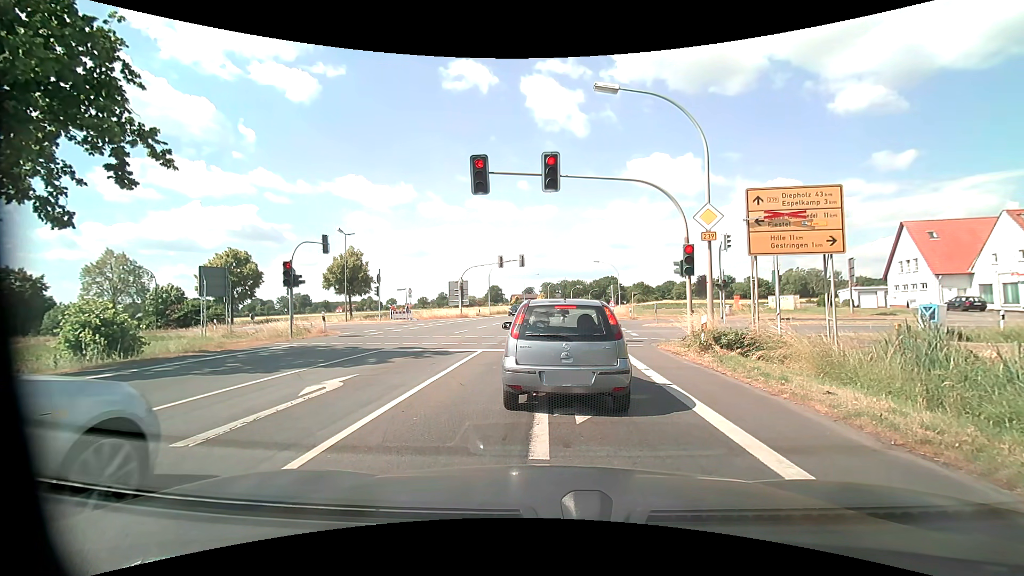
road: primary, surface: asphalt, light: Day
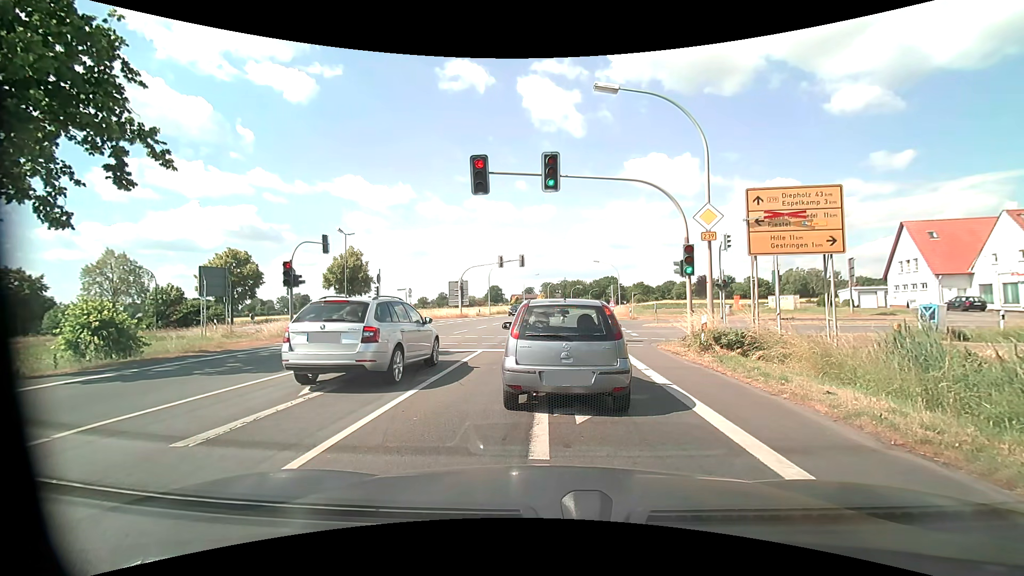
(0.0, 0.0) m; 0°
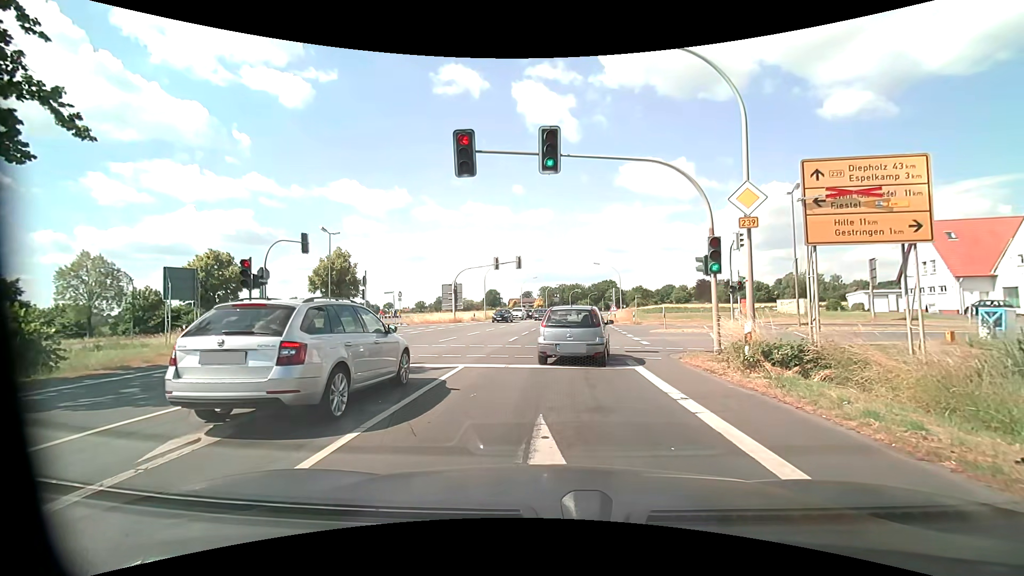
(+0.1, +3.3) m; +1°
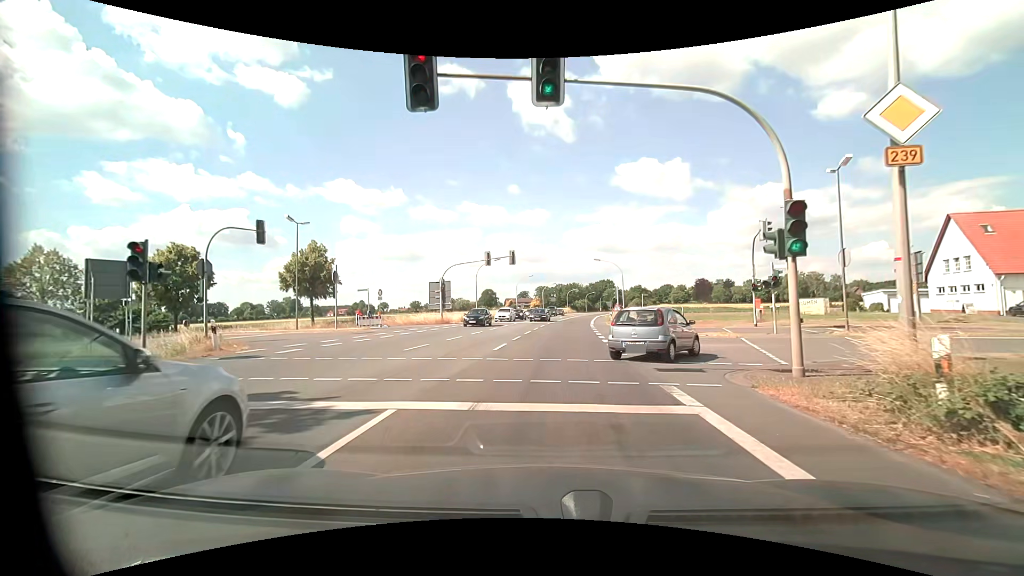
(+0.1, +5.3) m; +1°
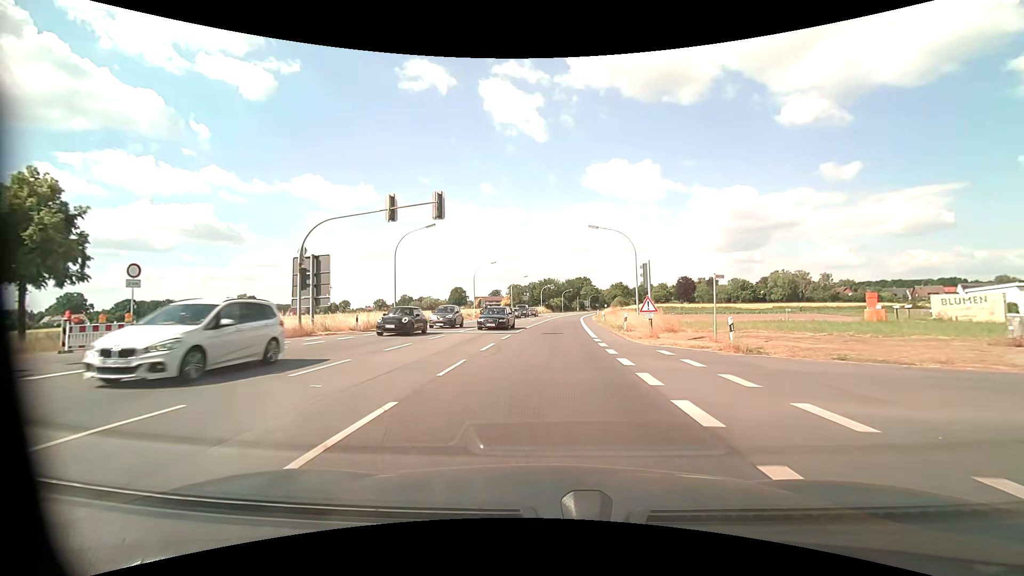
(+0.8, +25.2) m; +3°
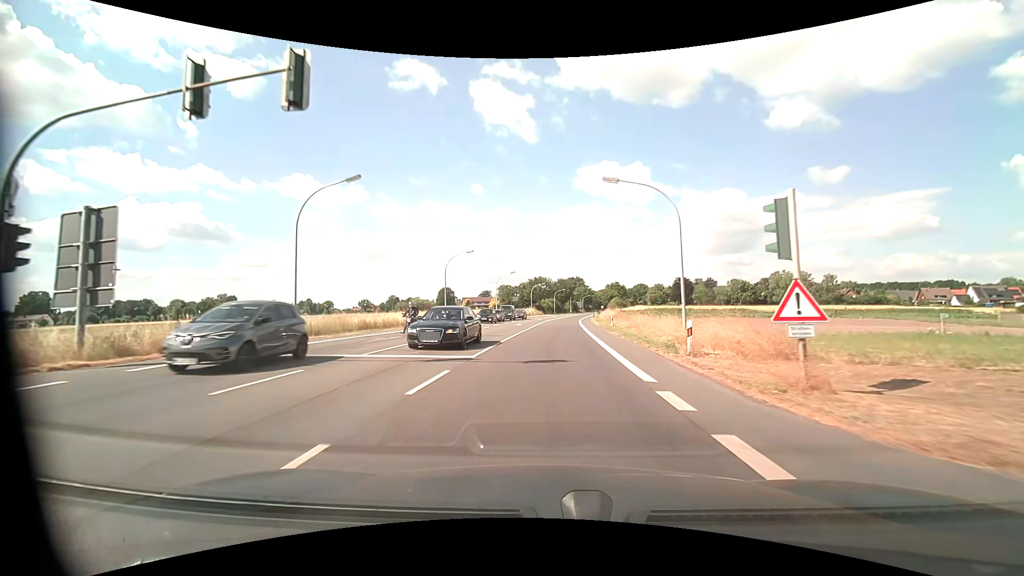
(+0.1, +14.2) m; +1°
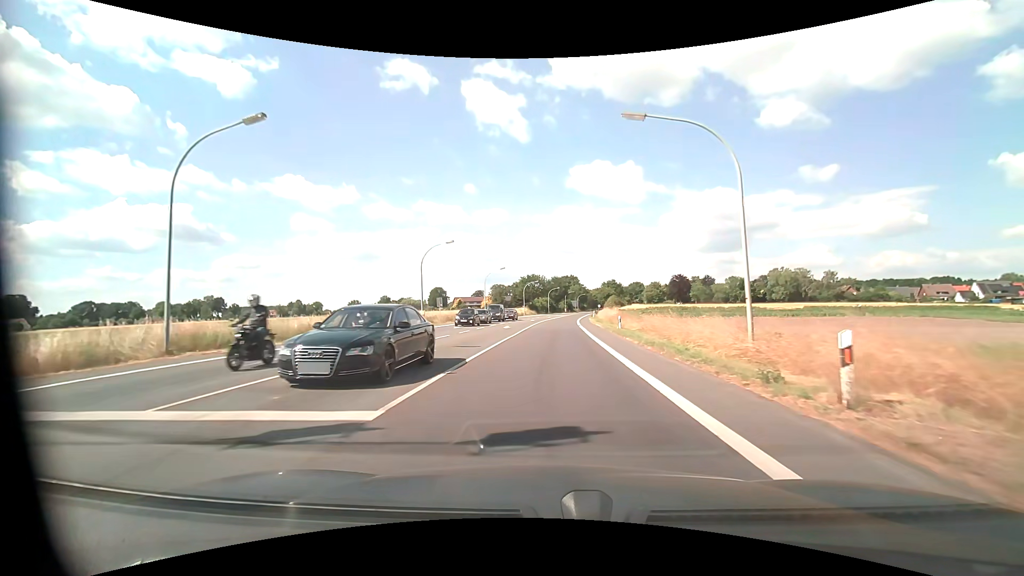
(0.0, +7.8) m; +1°
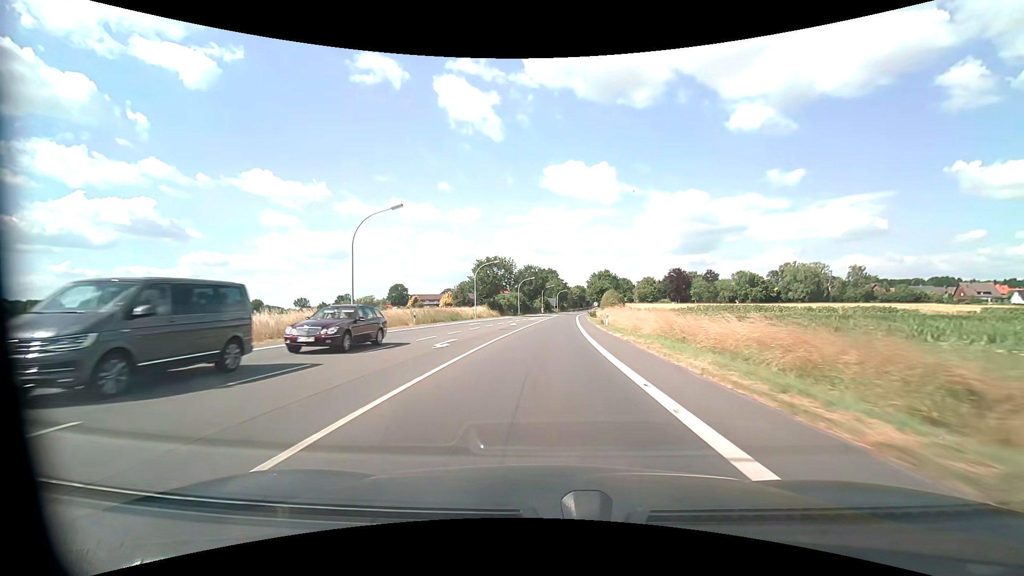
(+1.3, +45.4) m; +3°
(0, +10) (0, +20) (0, +30) (+1, +40) (+1, +50) (+1, +60) (+2, +70) (+3, +80) (+3, +90) (+4, +100) m
